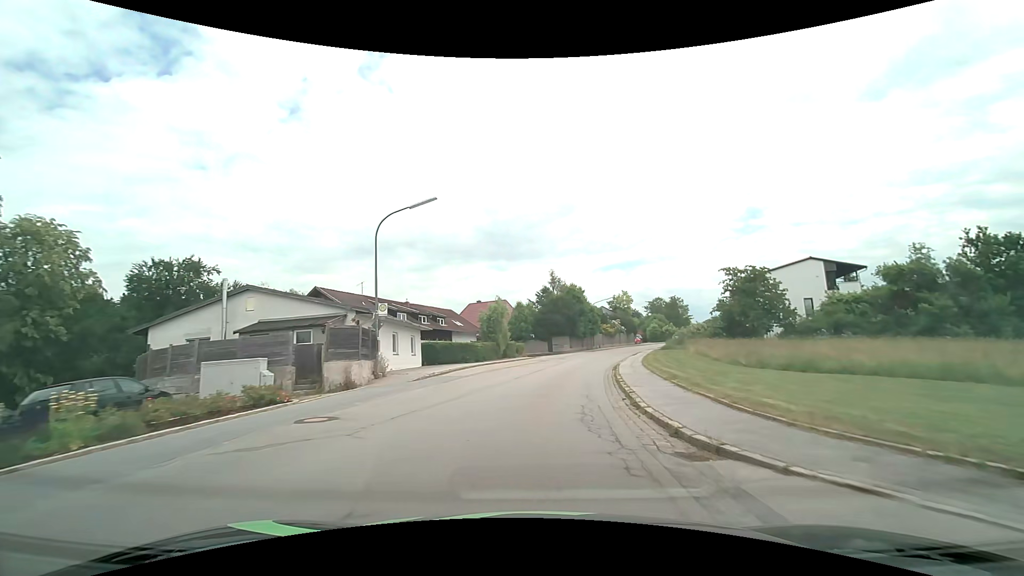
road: tertiary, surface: asphalt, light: Day
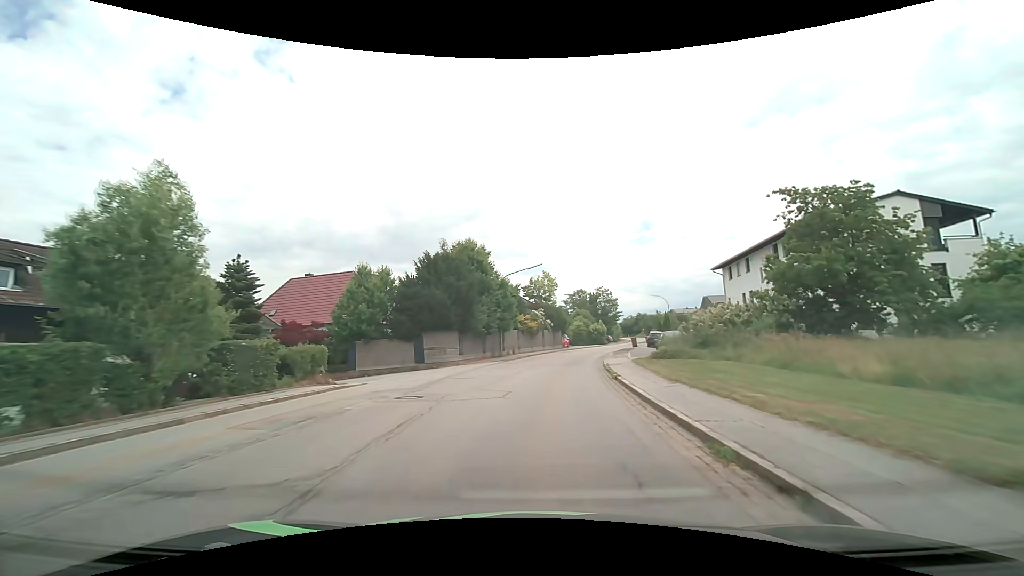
(+3.1, +33.1) m; +11°
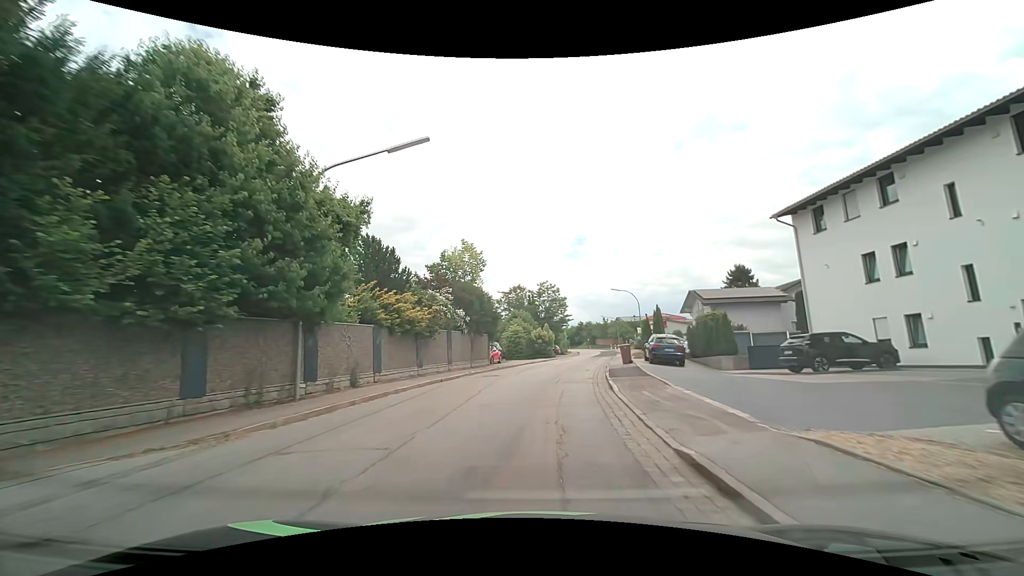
(+2.0, +27.1) m; +8°
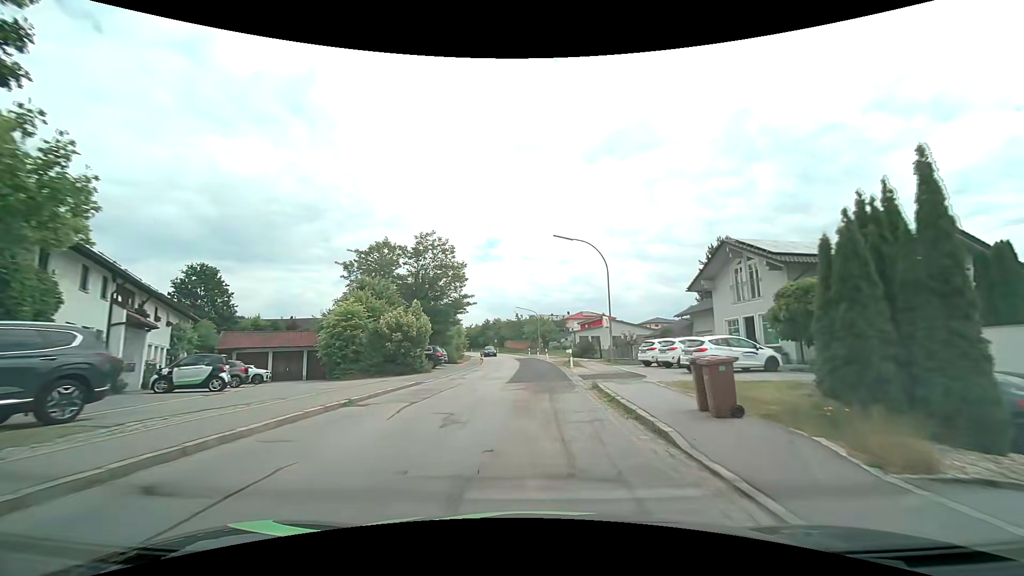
(+3.0, +35.0) m; +11°
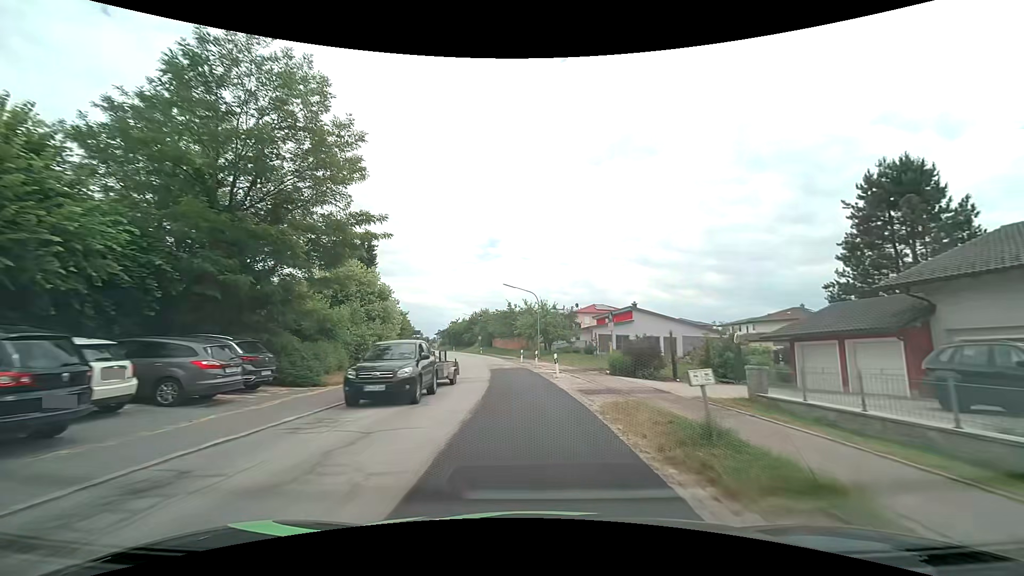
(+0.3, +28.8) m; 0°
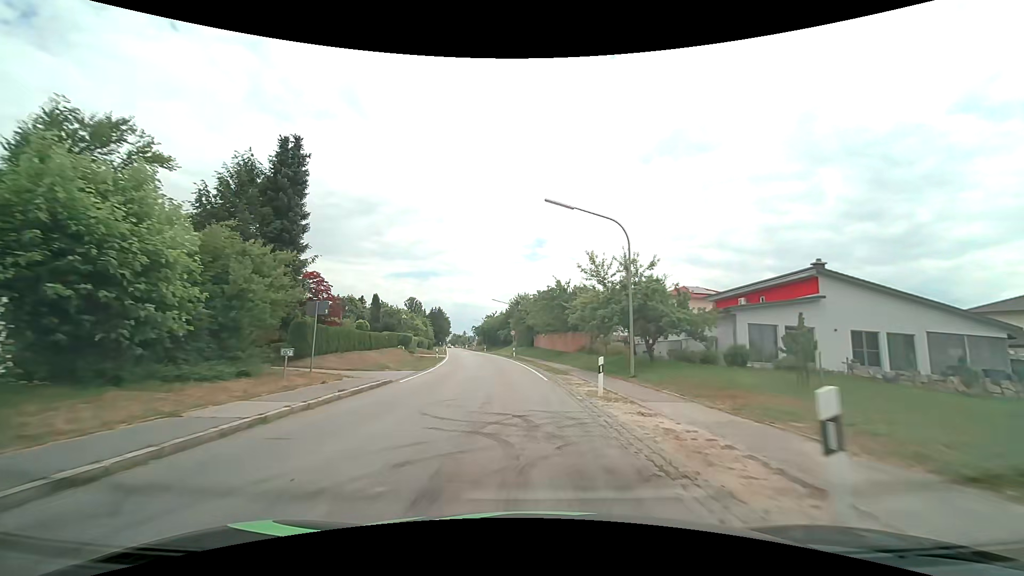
(-1.3, +29.4) m; -6°
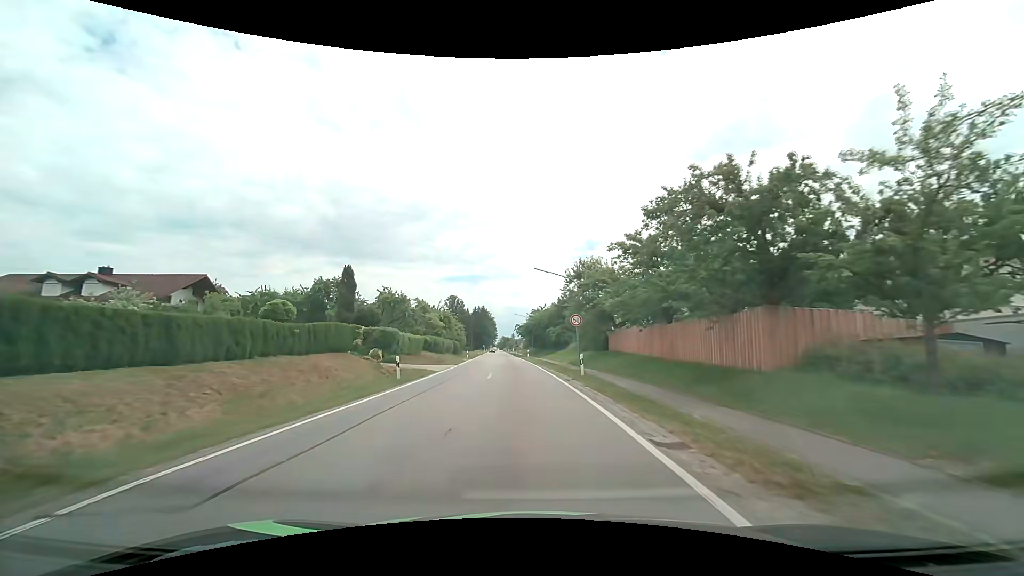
(-1.4, +29.9) m; -6°
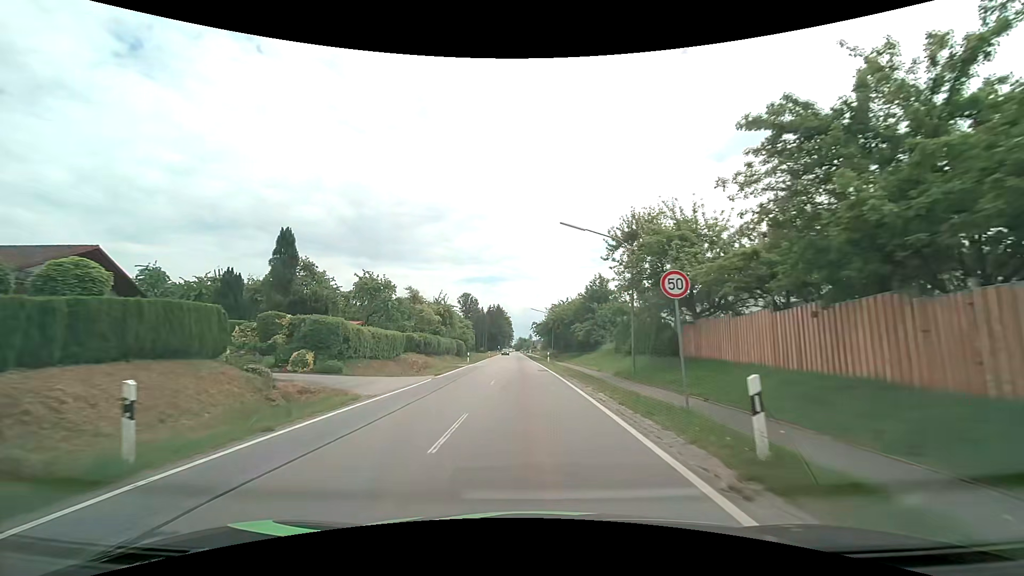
(-0.3, +15.1) m; -2°
(0, +10) (0, +20) (-1, +30) (-1, +40) (-1, +50) (-1, +60) (-2, +70) (-2, +80) (-2, +90) (-3, +100) m
